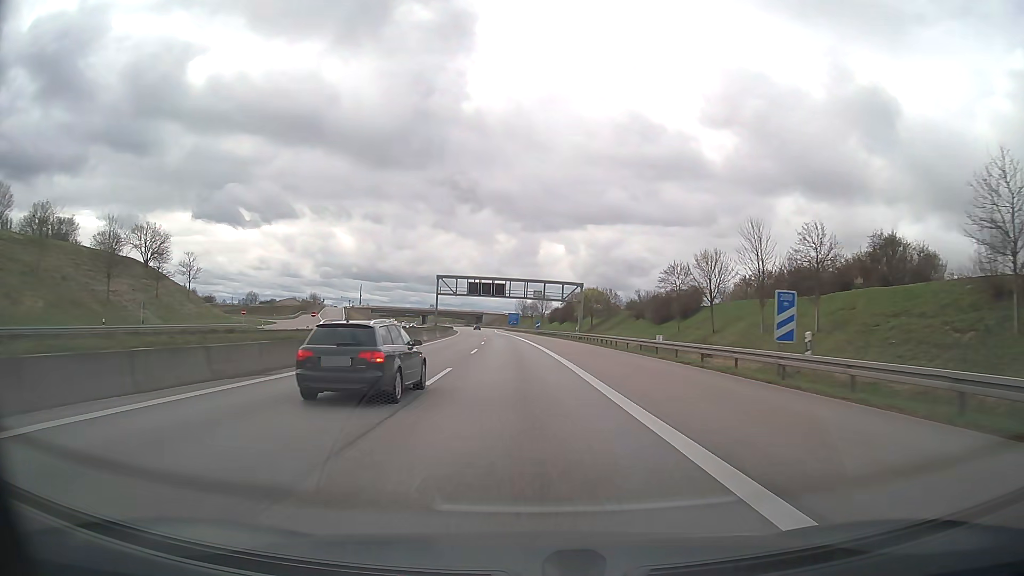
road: motorway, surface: asphalt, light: Day
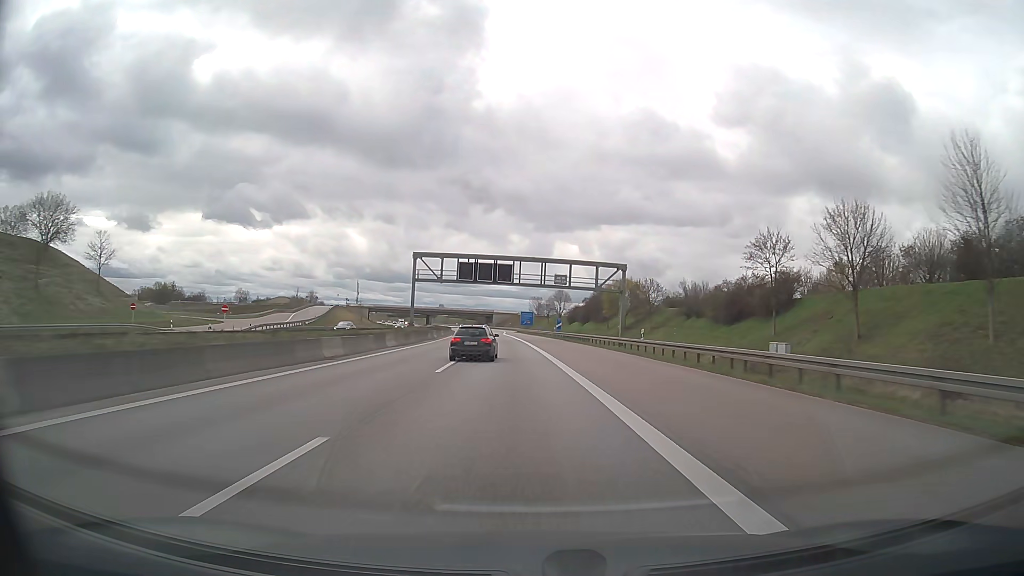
(-0.3, +31.7) m; -1°
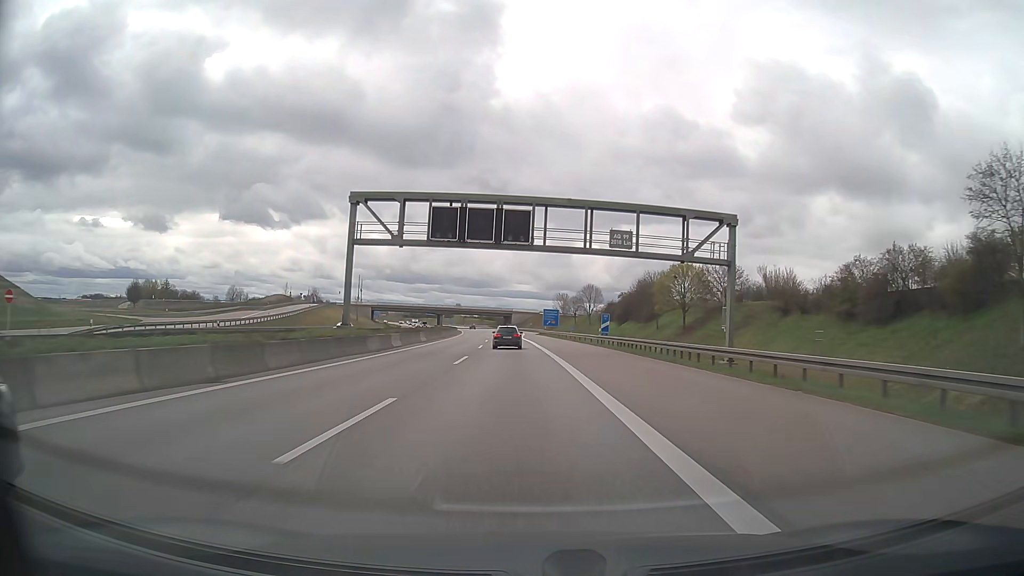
(-0.5, +31.7) m; -2°
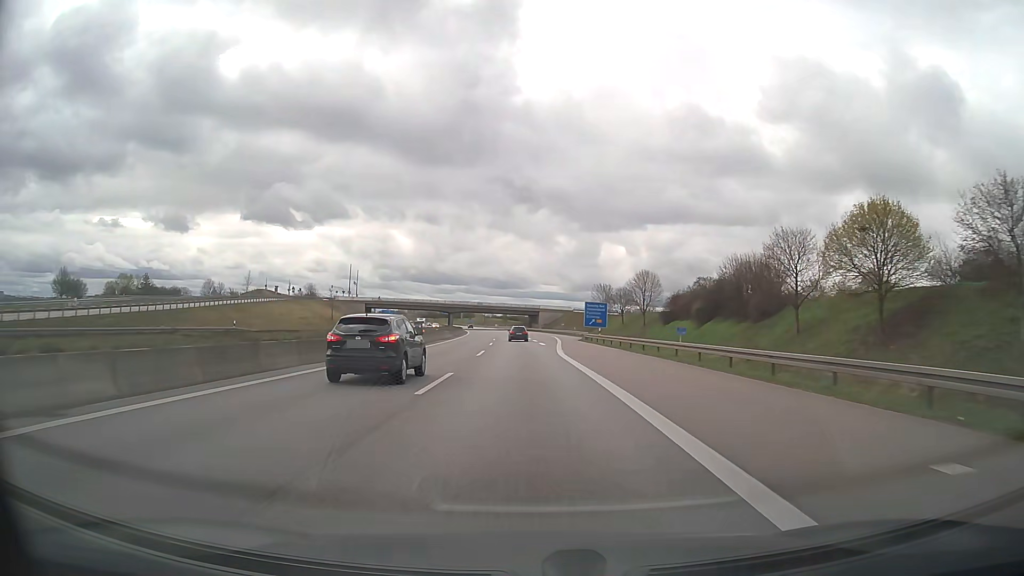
(-1.0, +47.6) m; -2°
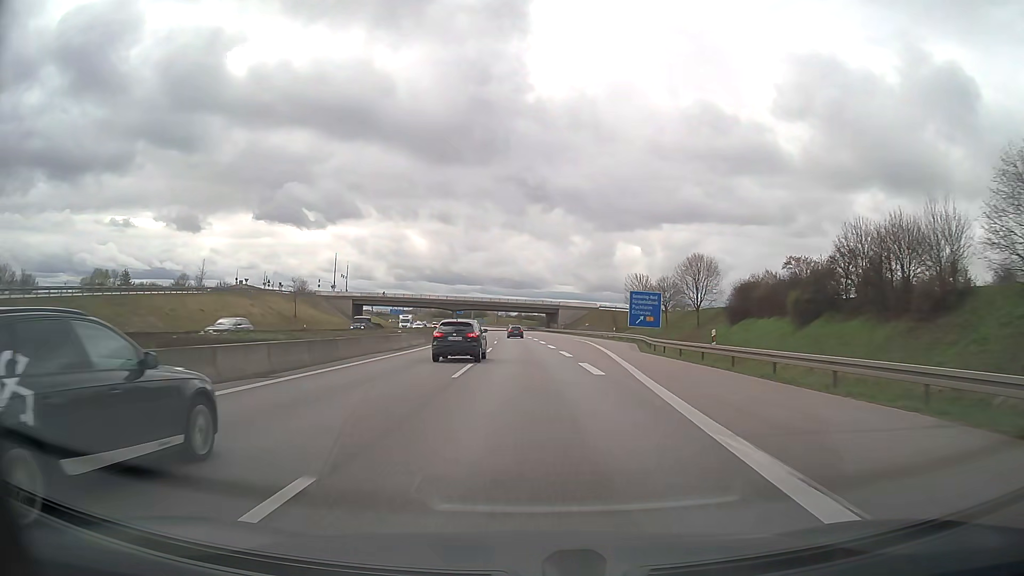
(-0.3, +31.7) m; -1°
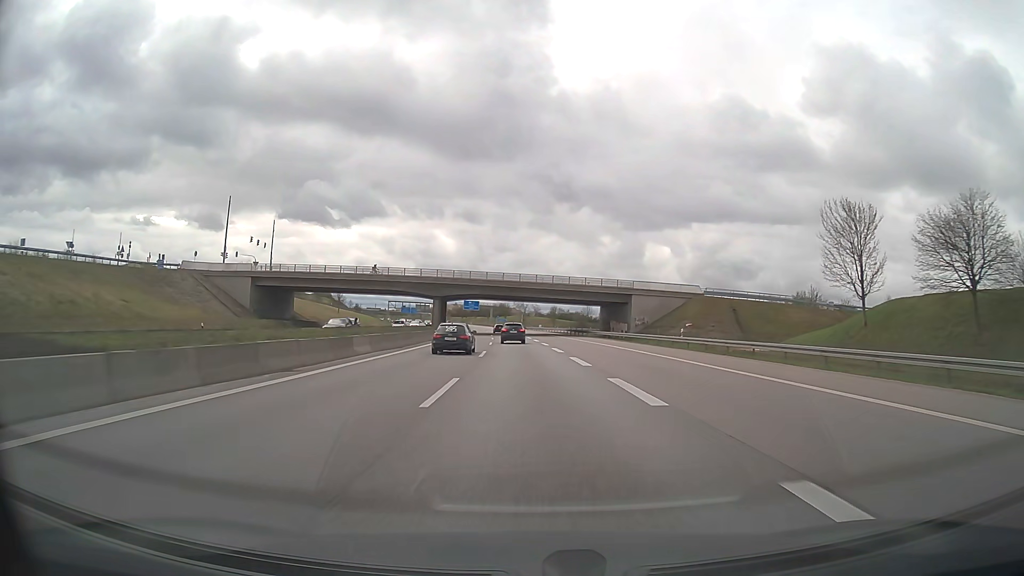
(-1.9, +79.2) m; -3°
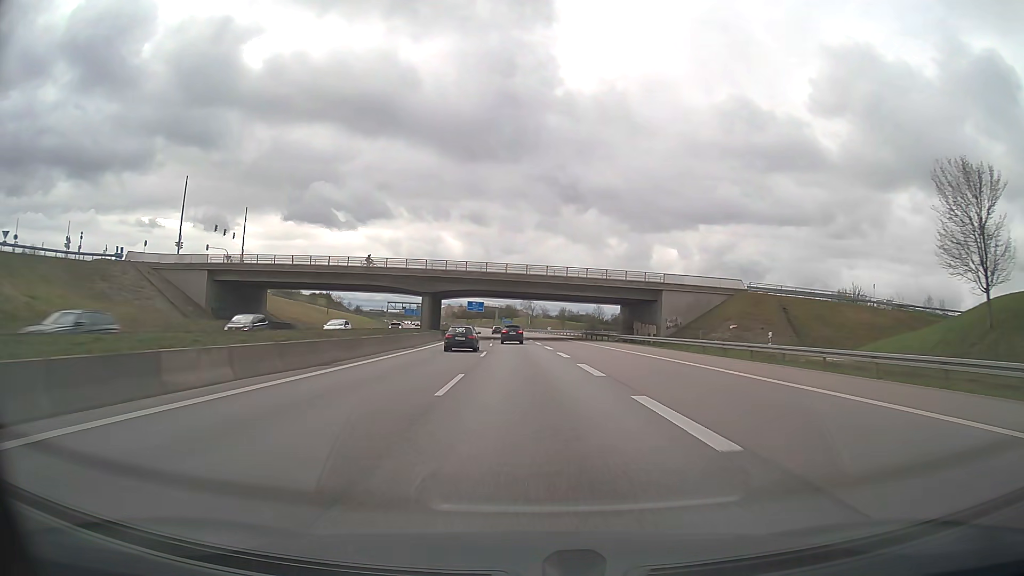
(-0.1, +15.9) m; -1°
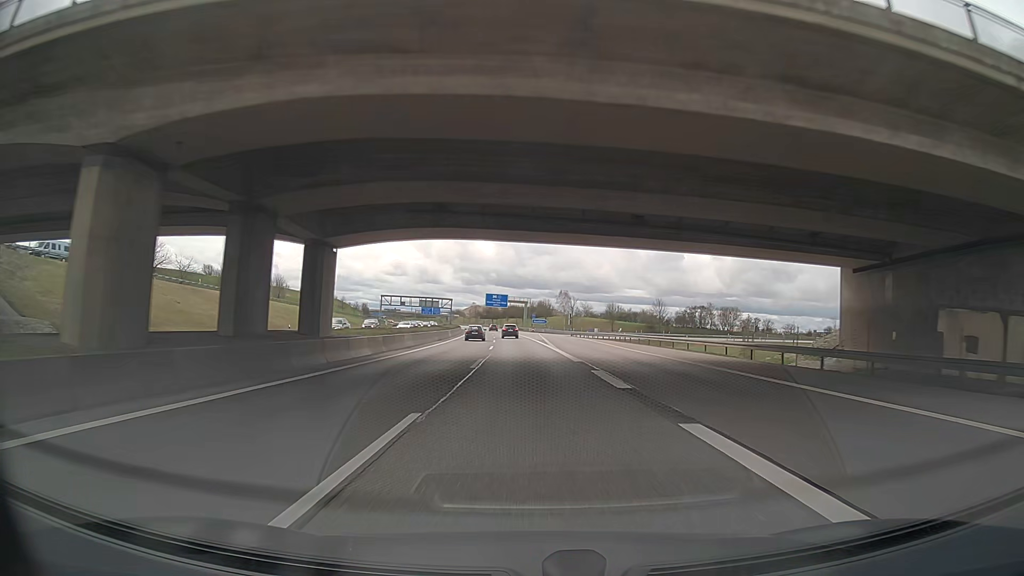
(-1.5, +63.3) m; -3°
(0, +10) (0, +20) (0, +30) (0, +40) (-1, +50) (-1, +60) (-1, +70) (-2, +80) (-3, +90) (-3, +100) m
